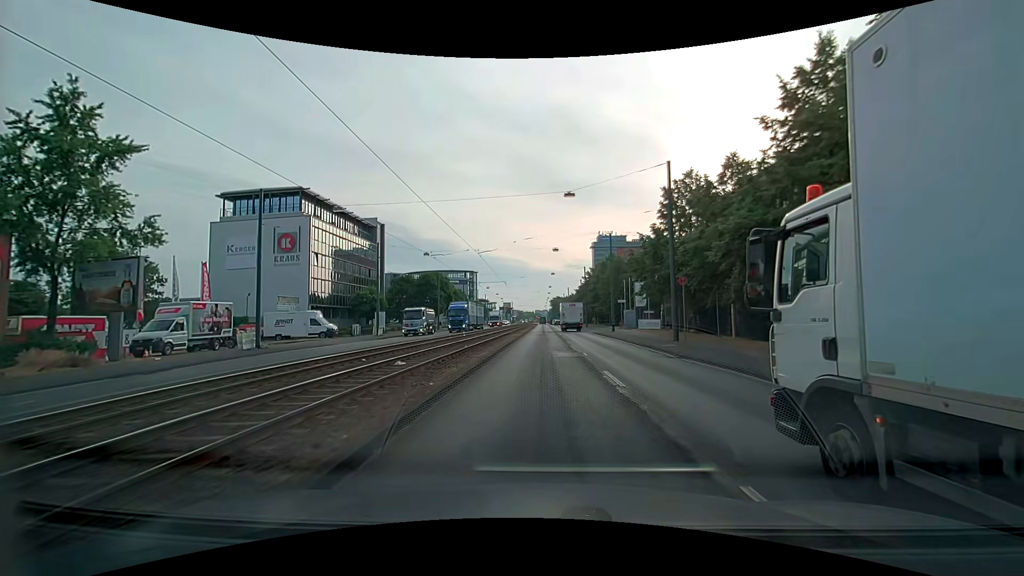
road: primary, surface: asphalt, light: Day
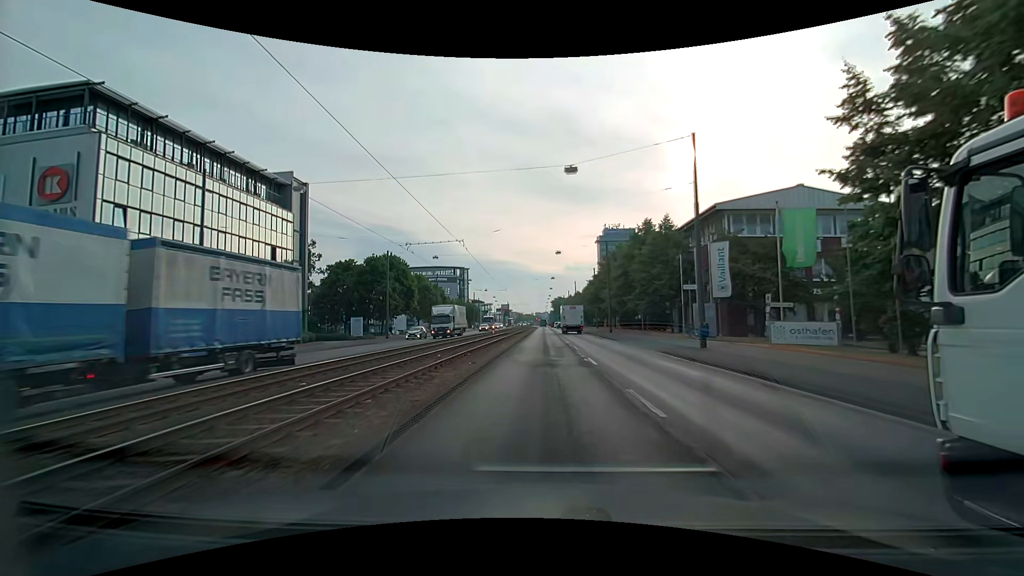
(+0.3, +30.0) m; 0°
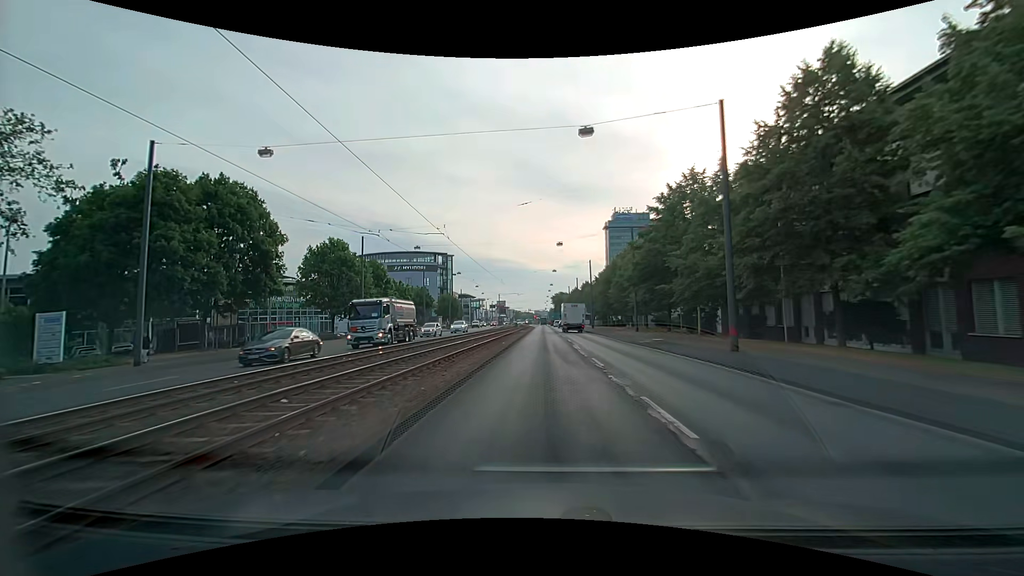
(+0.2, +37.2) m; 0°
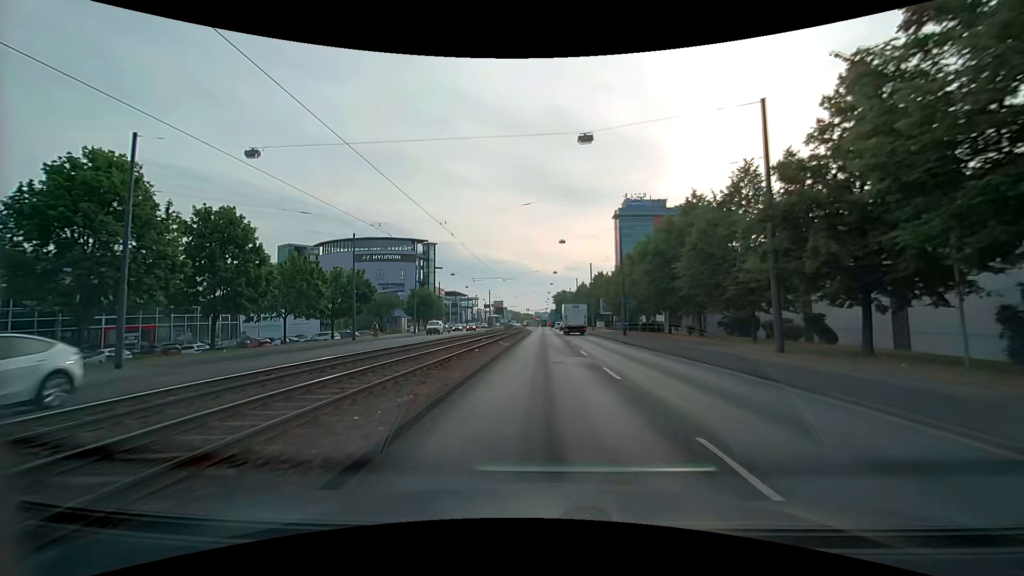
(-0.1, +30.1) m; 0°
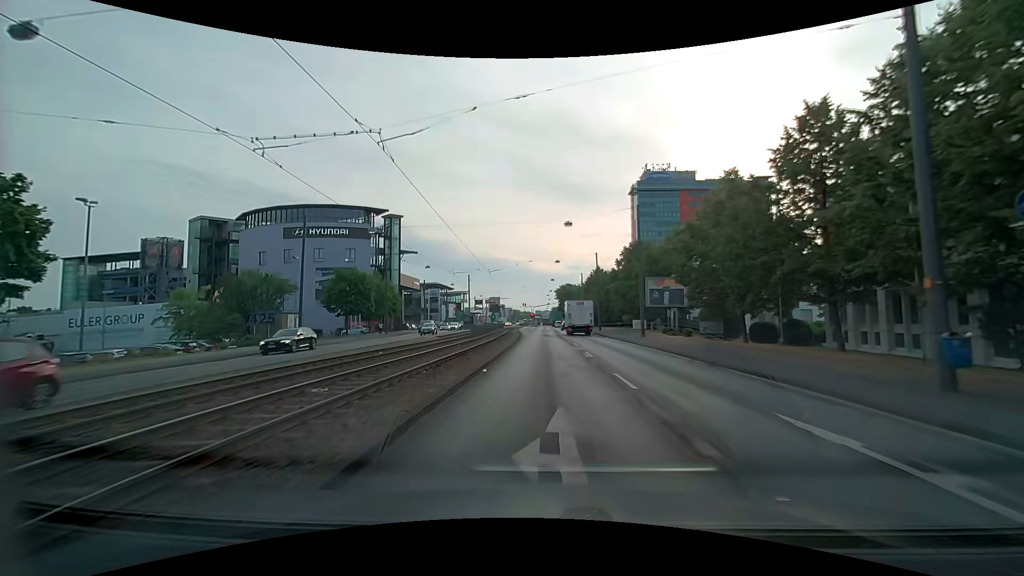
(0.0, +38.0) m; 0°
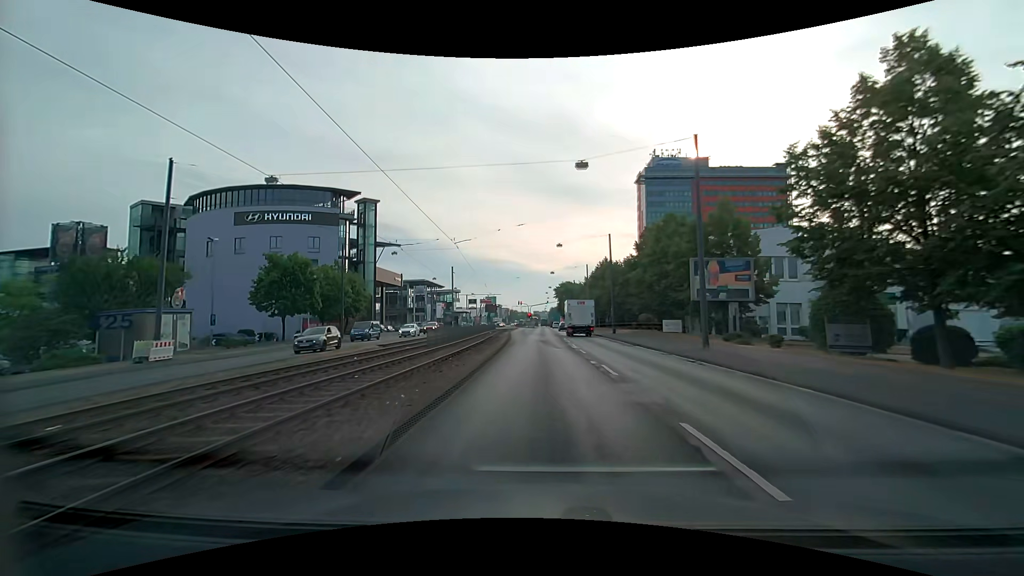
(+0.1, +15.4) m; 0°
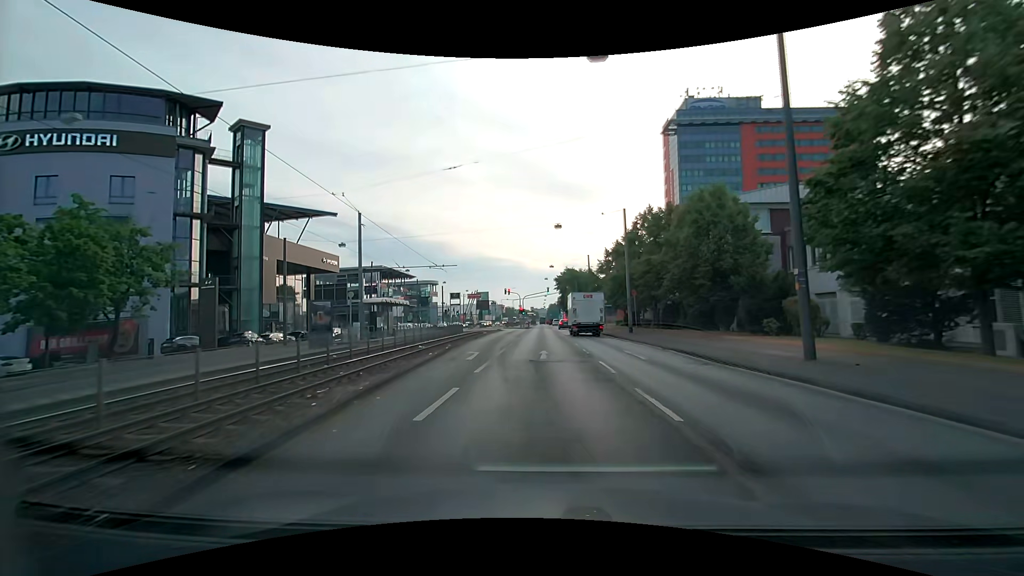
(+0.1, +39.2) m; 0°
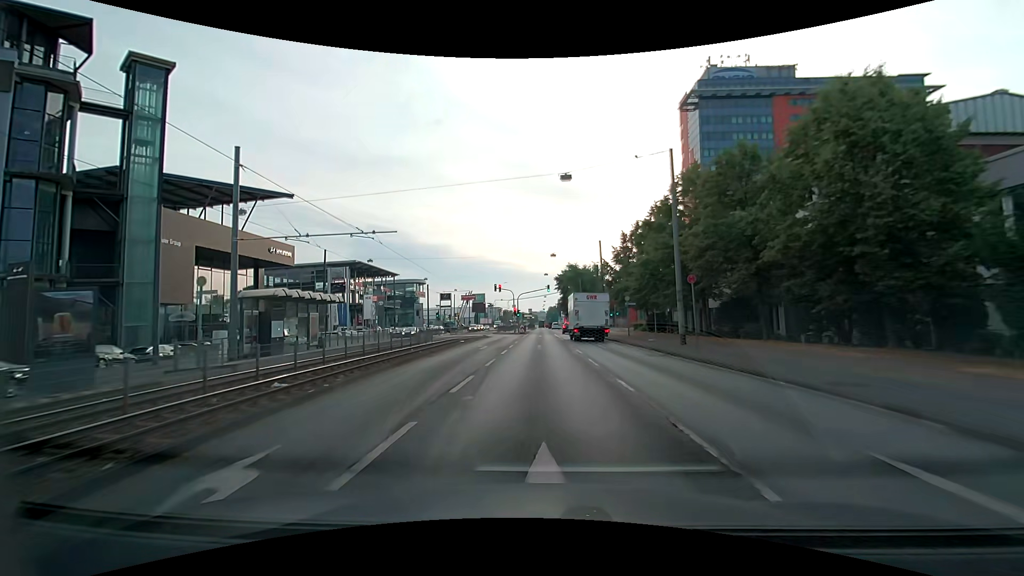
(0.0, +15.9) m; 0°
(0, +10) (0, +20) (0, +30) (0, +40) (0, +50) (0, +60) (0, +70) (0, +80) (0, +90) (0, +100) m
